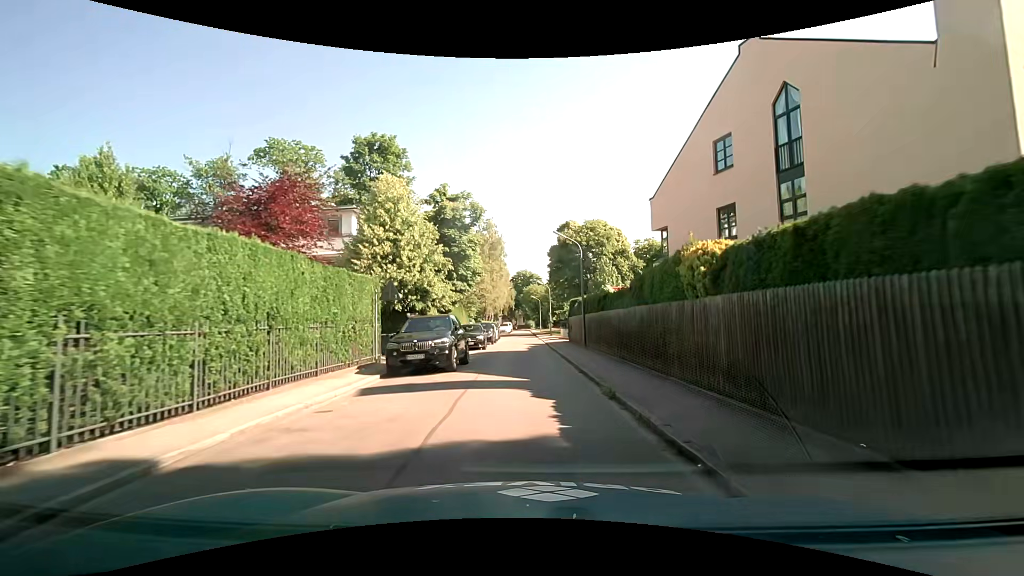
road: residential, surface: asphalt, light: Day
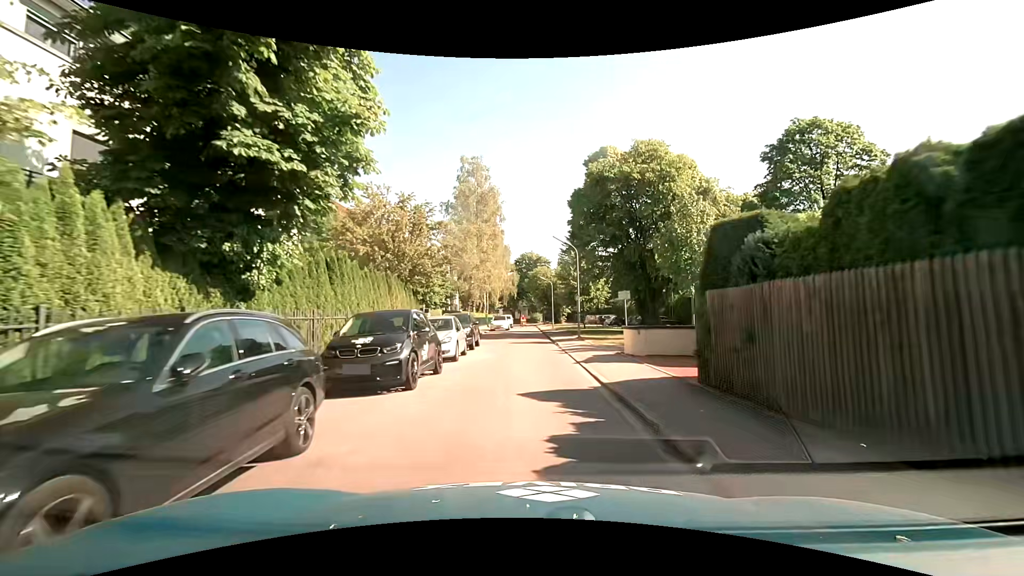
(-0.3, +25.1) m; -2°
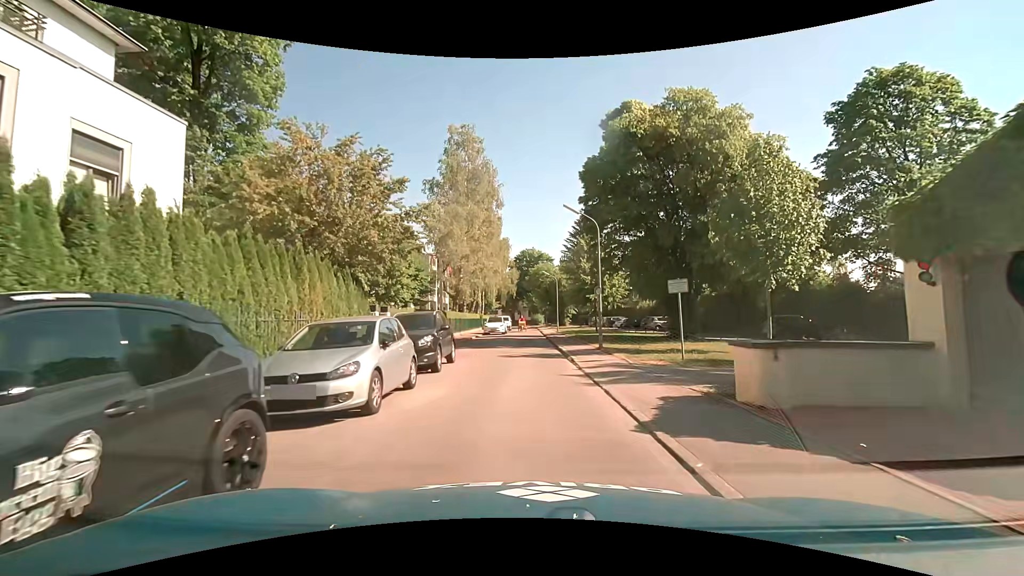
(+0.1, +8.2) m; +1°
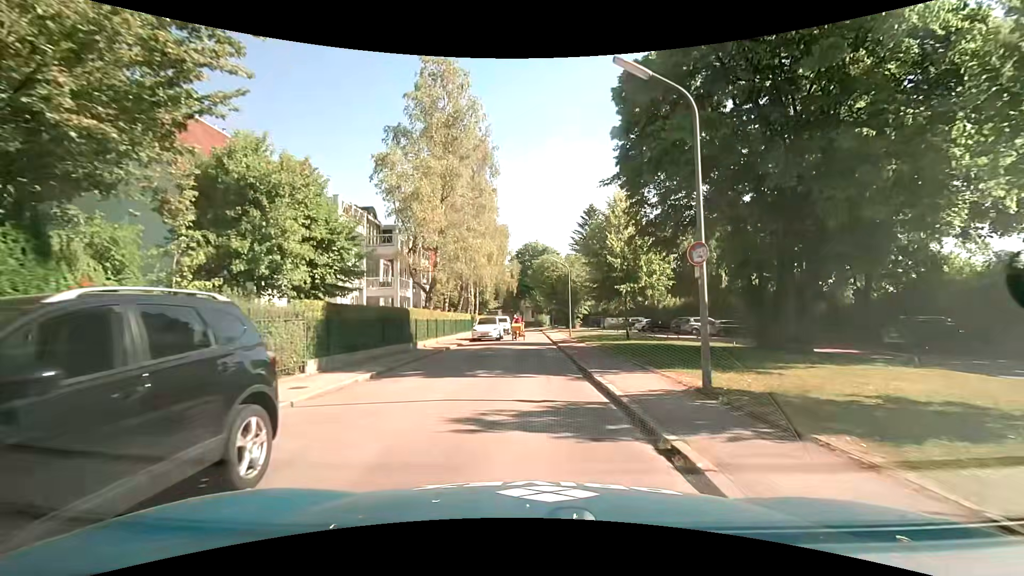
(0.0, +11.6) m; 0°
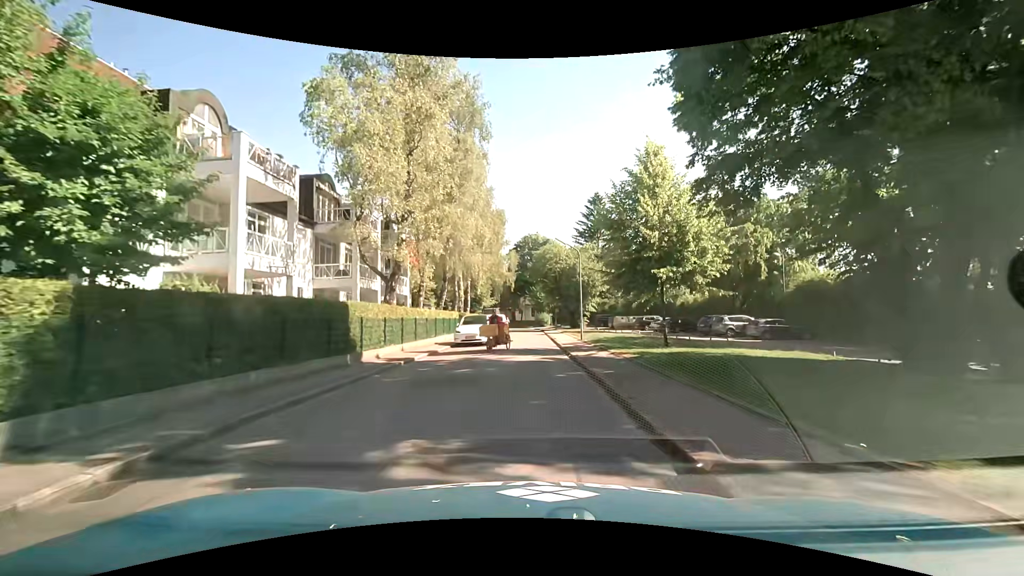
(0.0, +7.9) m; 0°
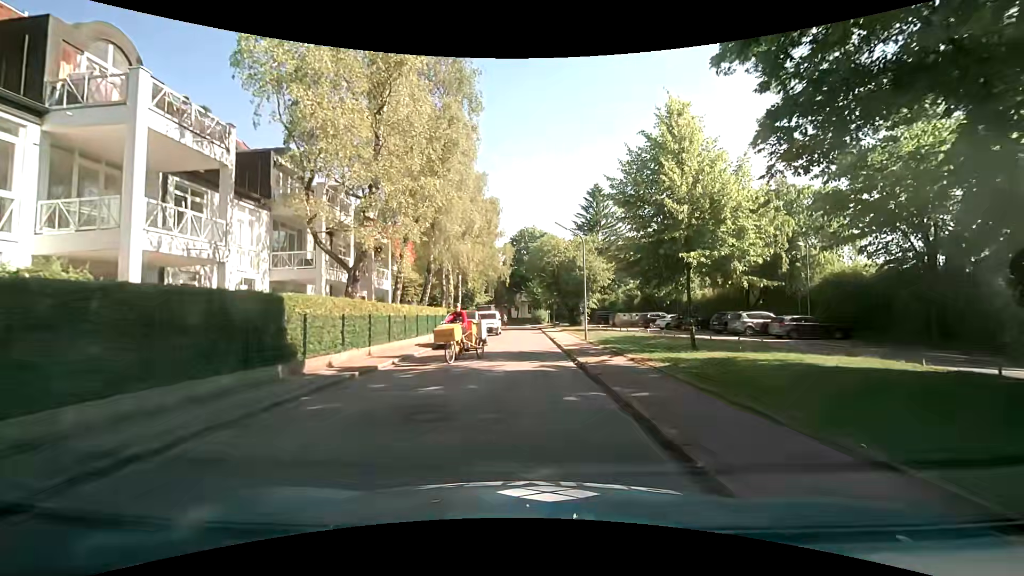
(0.0, +3.9) m; -1°
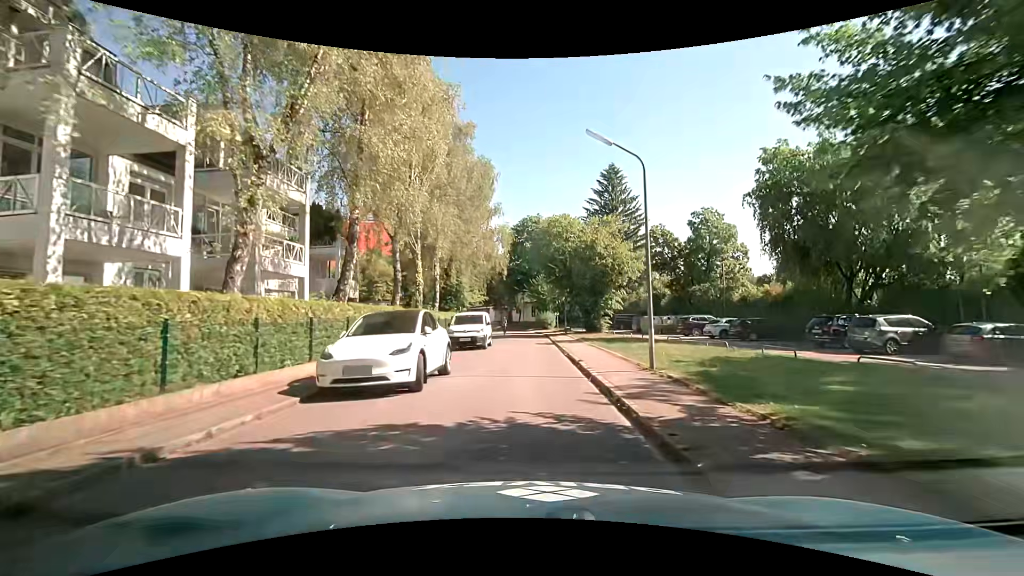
(+0.2, +12.7) m; 0°
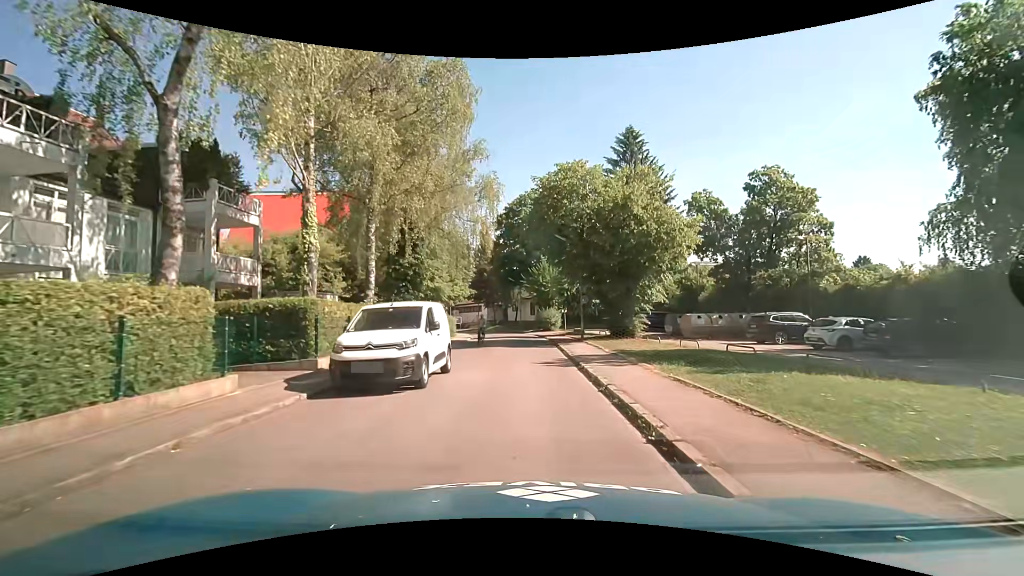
(+0.2, +13.5) m; +1°
